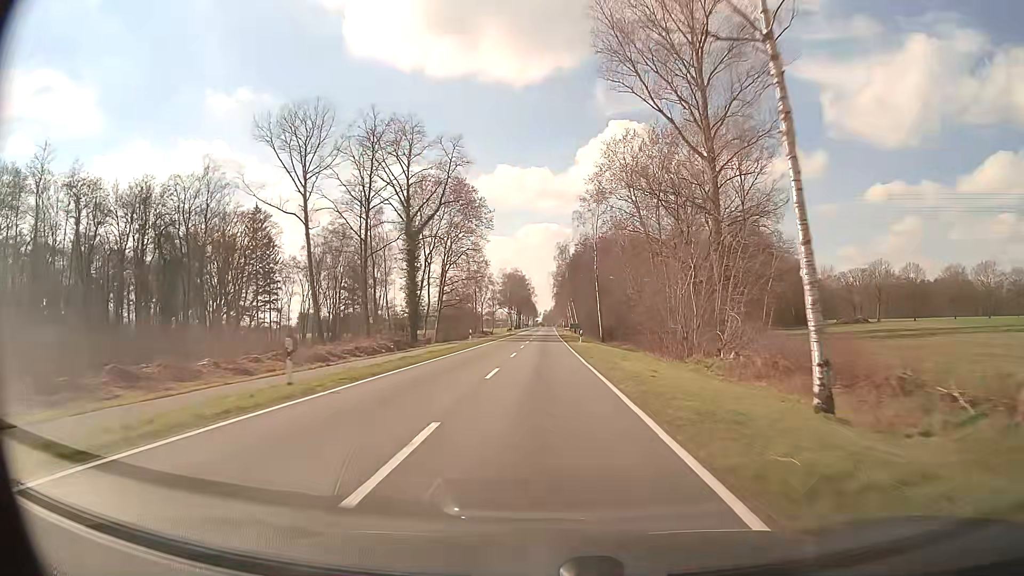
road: secondary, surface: asphalt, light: Day
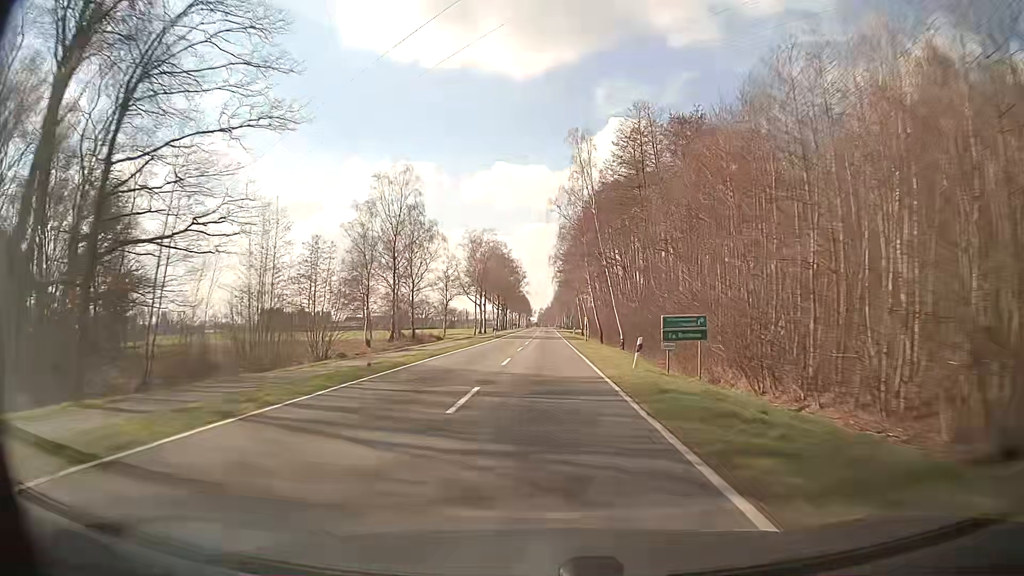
(+0.1, +79.2) m; +1°
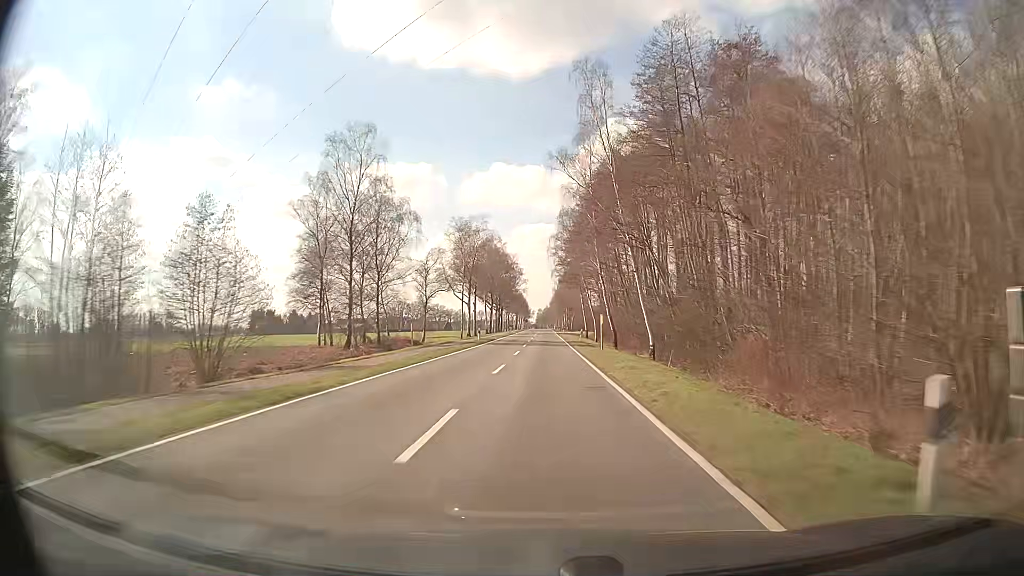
(0.0, +15.8) m; -1°
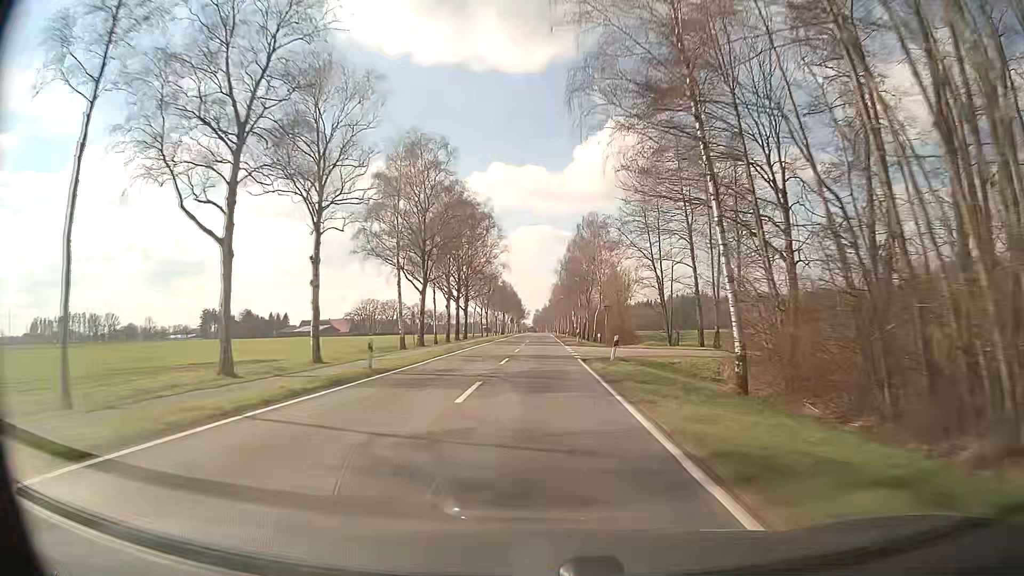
(+0.7, +79.0) m; +1°
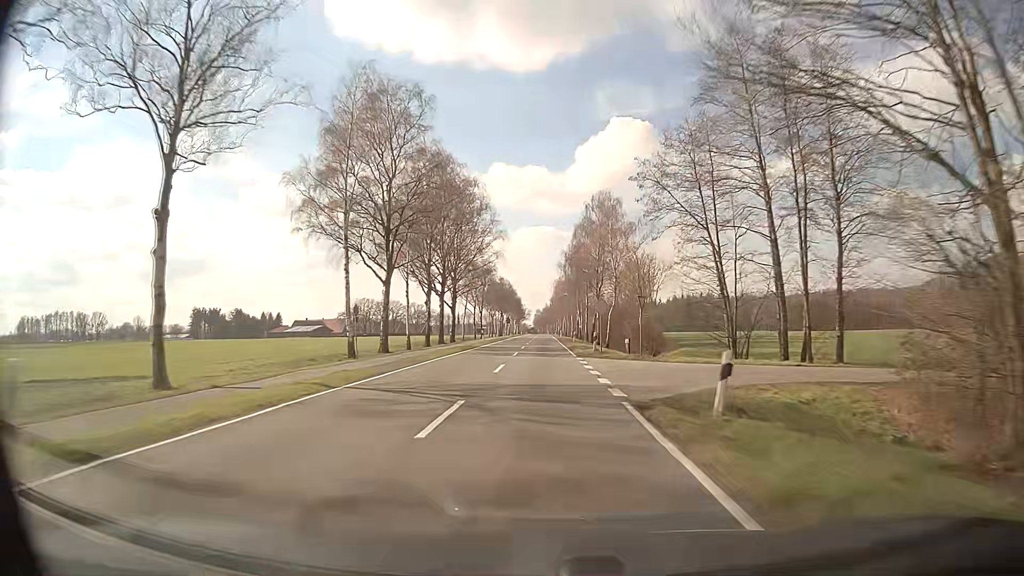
(-0.1, +15.8) m; 0°
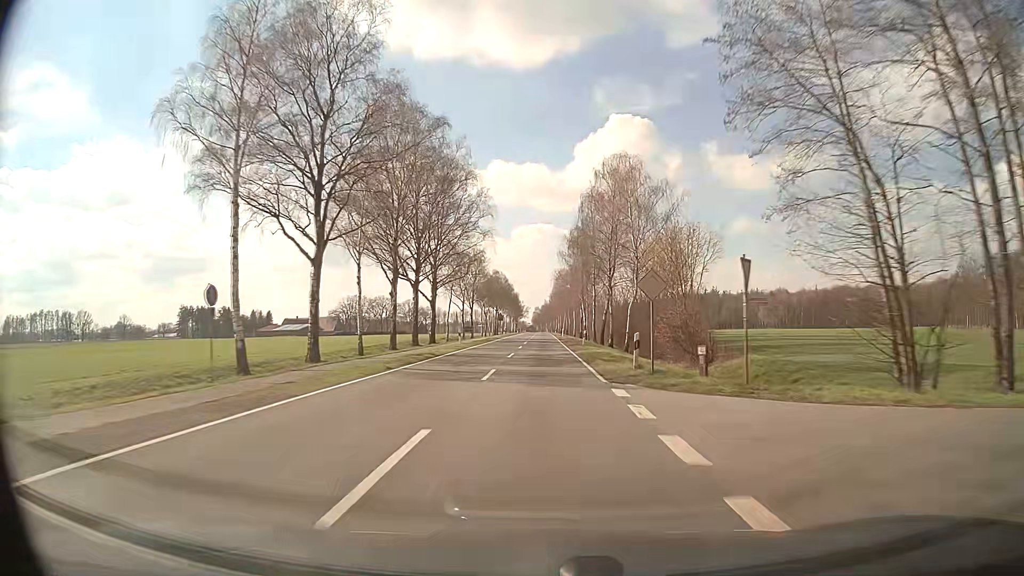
(0.0, +15.8) m; 0°
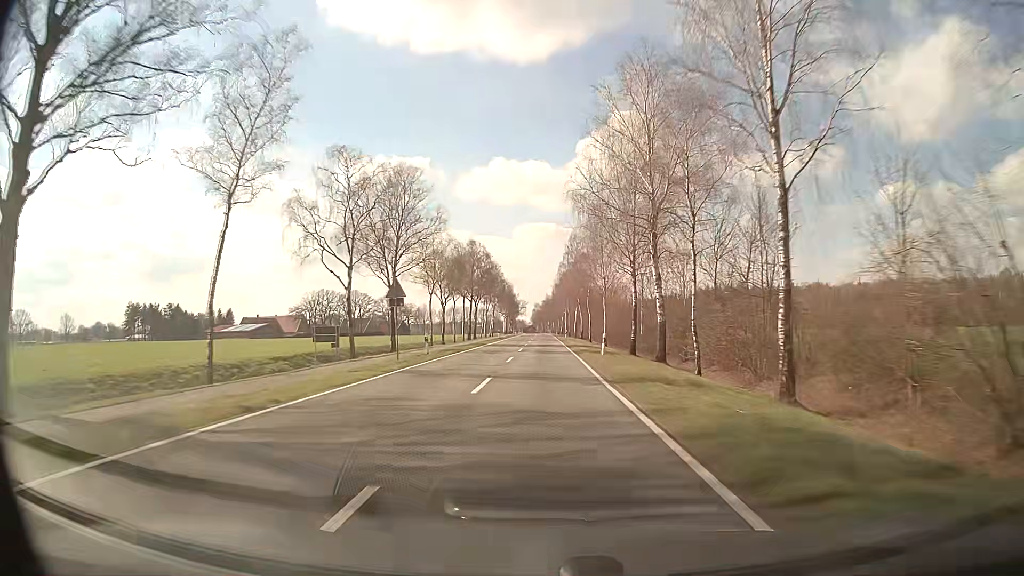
(-0.1, +63.2) m; 0°
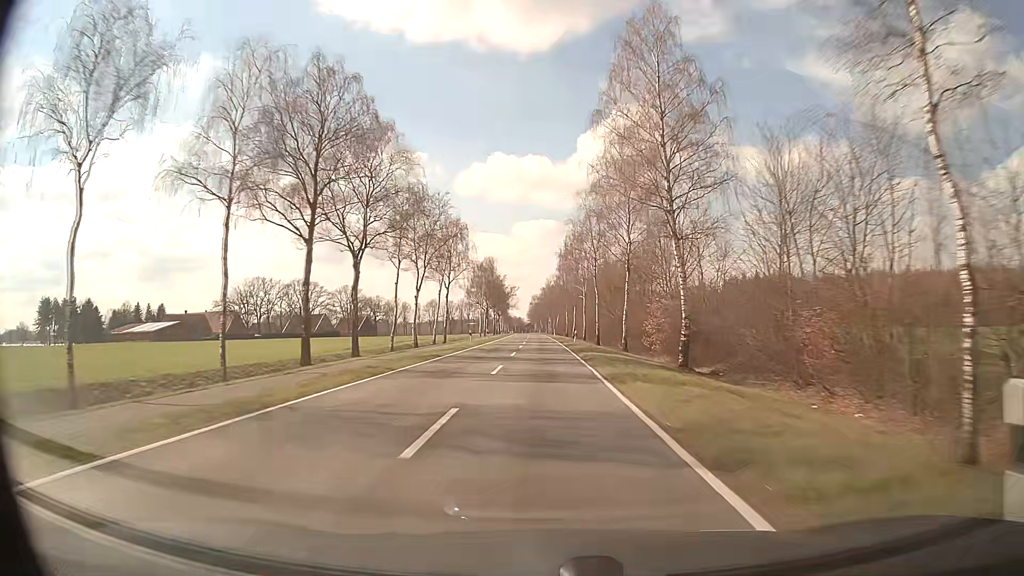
(+0.2, +79.1) m; 0°
(0, +10) (0, +20) (0, +30) (0, +40) (0, +50) (0, +60) (0, +70) (-1, +80) (-1, +90) (-1, +100) m
